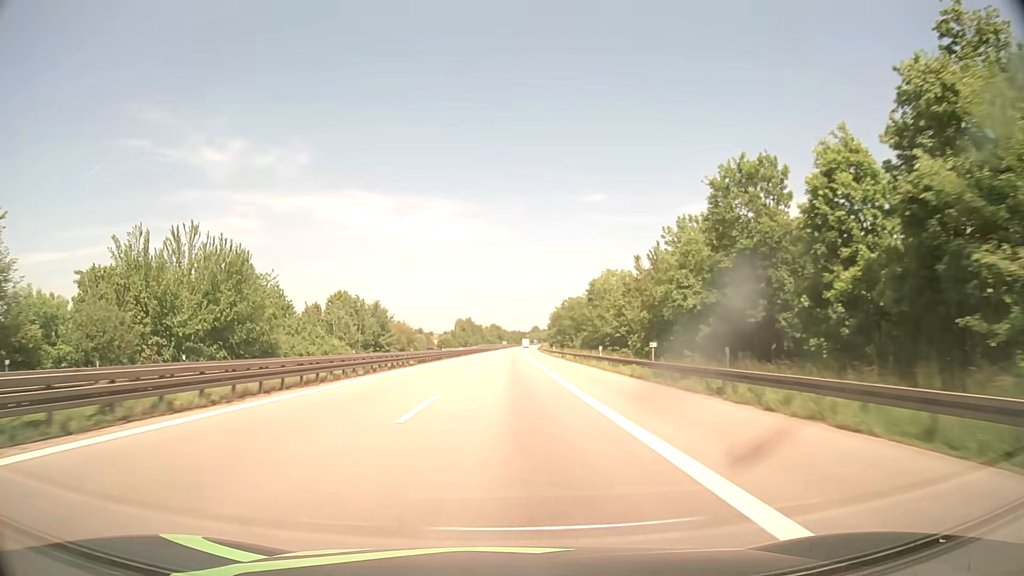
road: motorway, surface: asphalt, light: Day
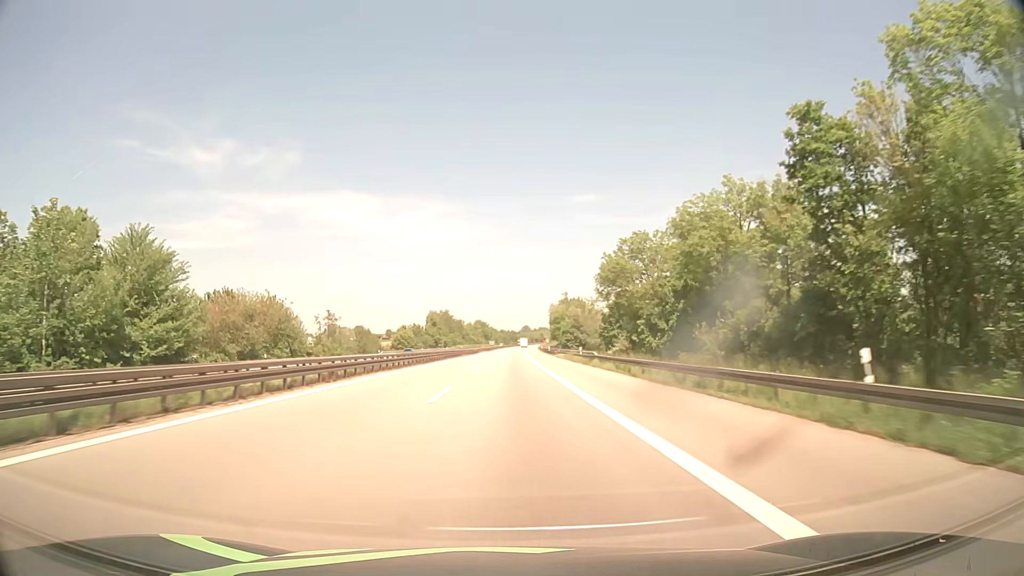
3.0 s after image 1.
(+0.8, +86.6) m; +1°
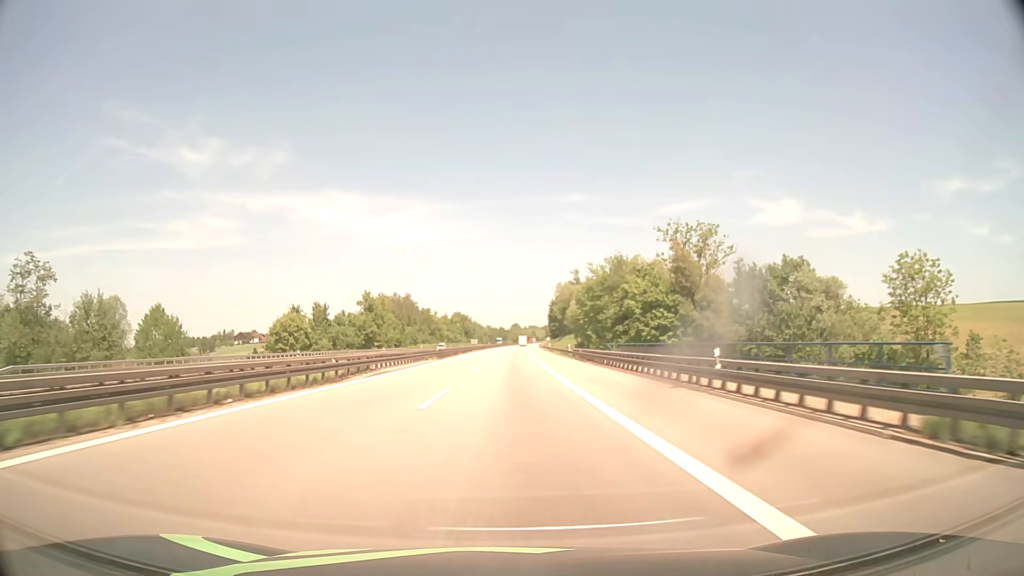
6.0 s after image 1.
(+0.9, +92.4) m; +1°
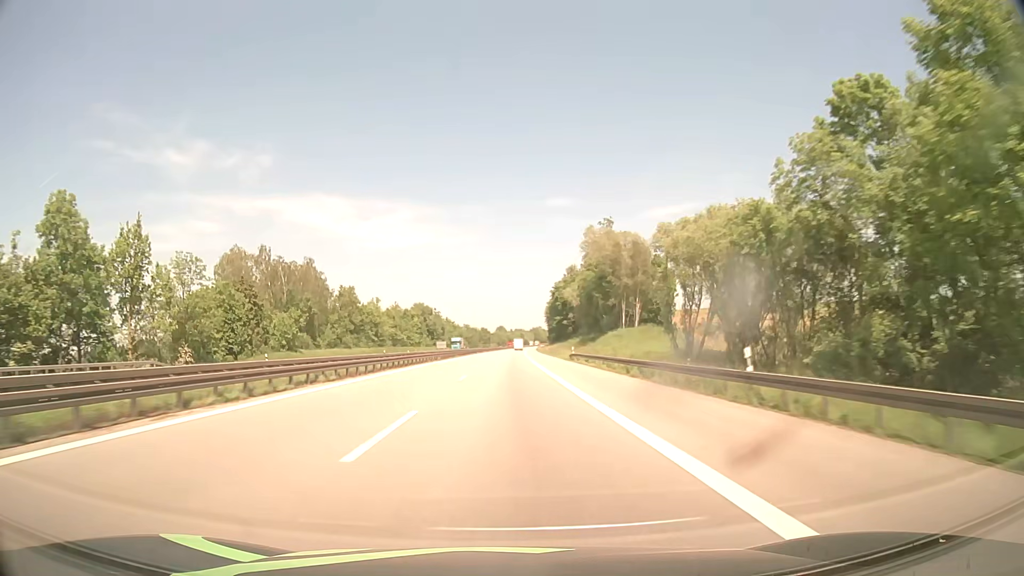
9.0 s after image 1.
(+1.1, +97.9) m; +1°
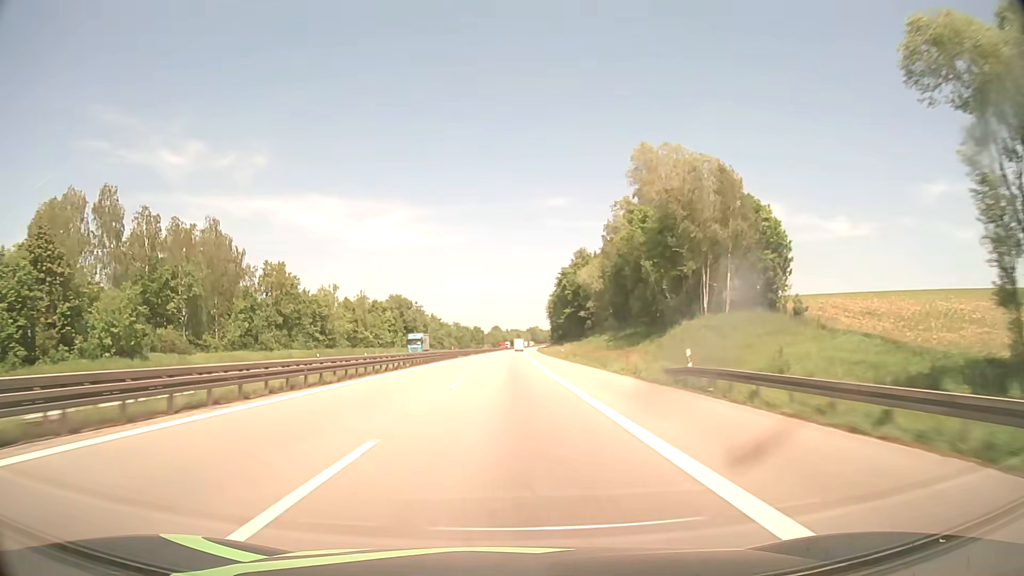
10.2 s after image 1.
(+0.2, +40.7) m; +1°
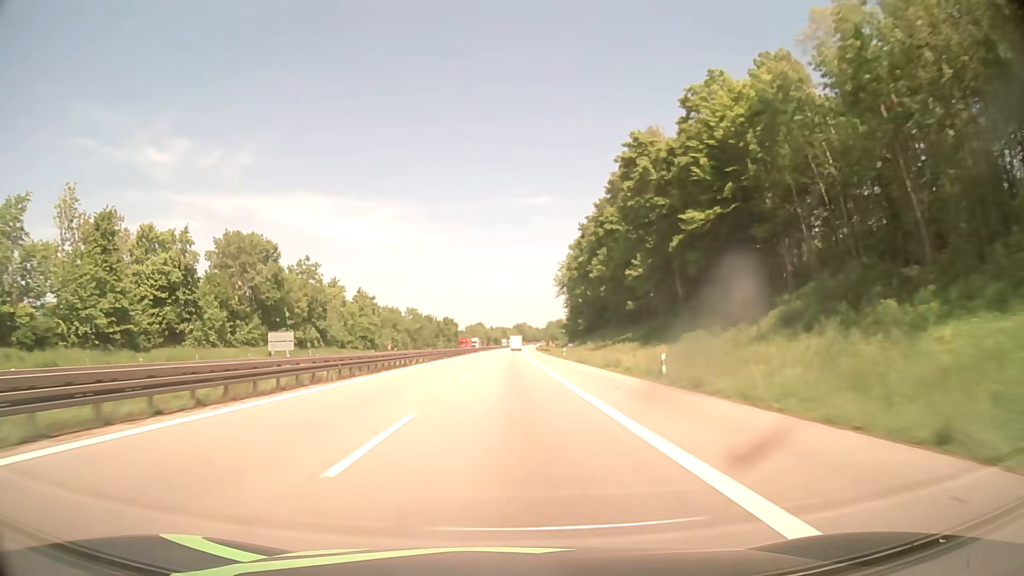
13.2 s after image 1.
(+0.9, +105.4) m; +1°
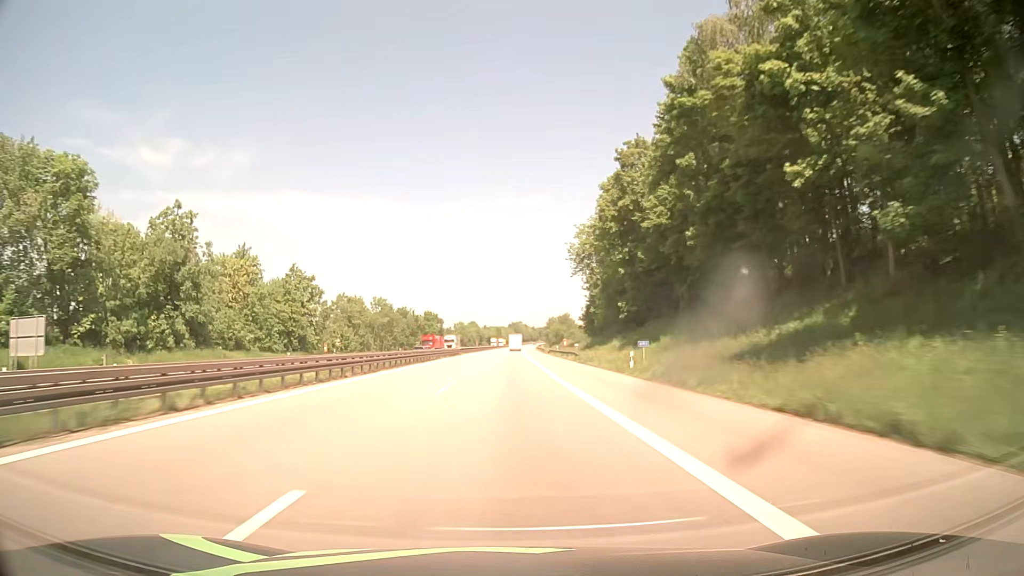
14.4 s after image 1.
(+0.3, +43.3) m; +1°
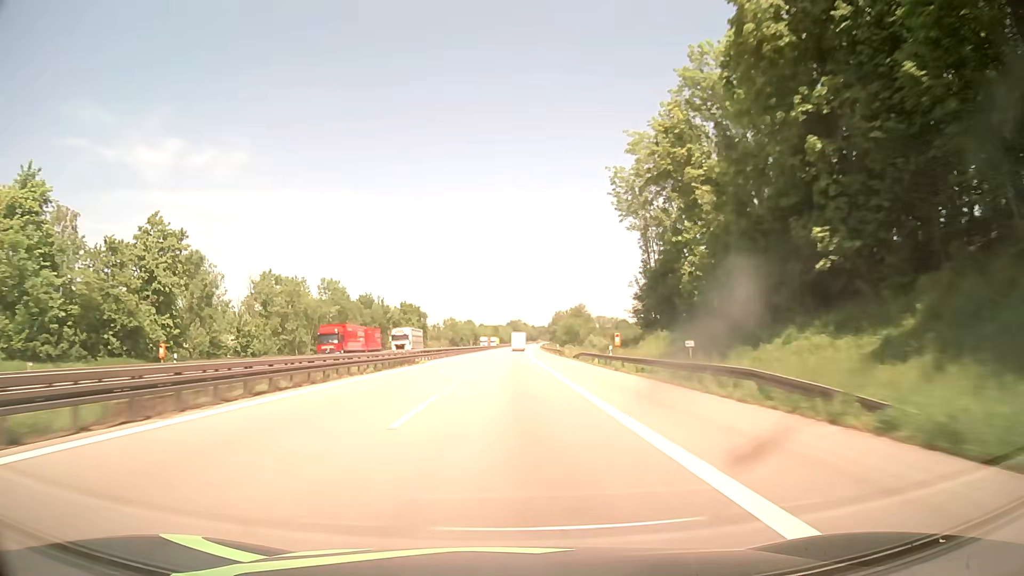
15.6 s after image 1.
(0.0, +43.7) m; 0°
(0, +10) (0, +20) (0, +30) (0, +40) (0, +50) (0, +60) (0, +70) (0, +80) (0, +90) (0, +100) m
